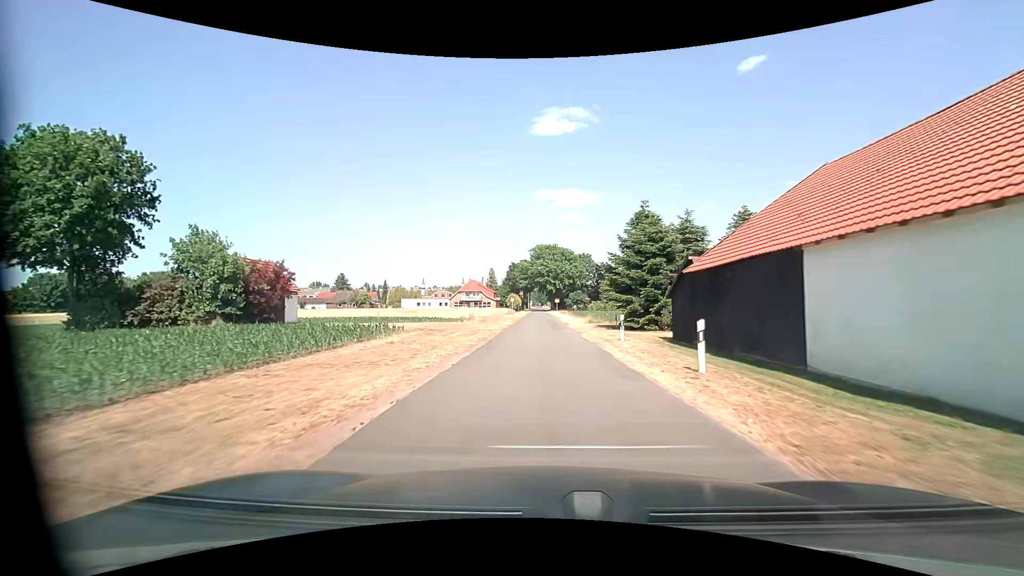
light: Day
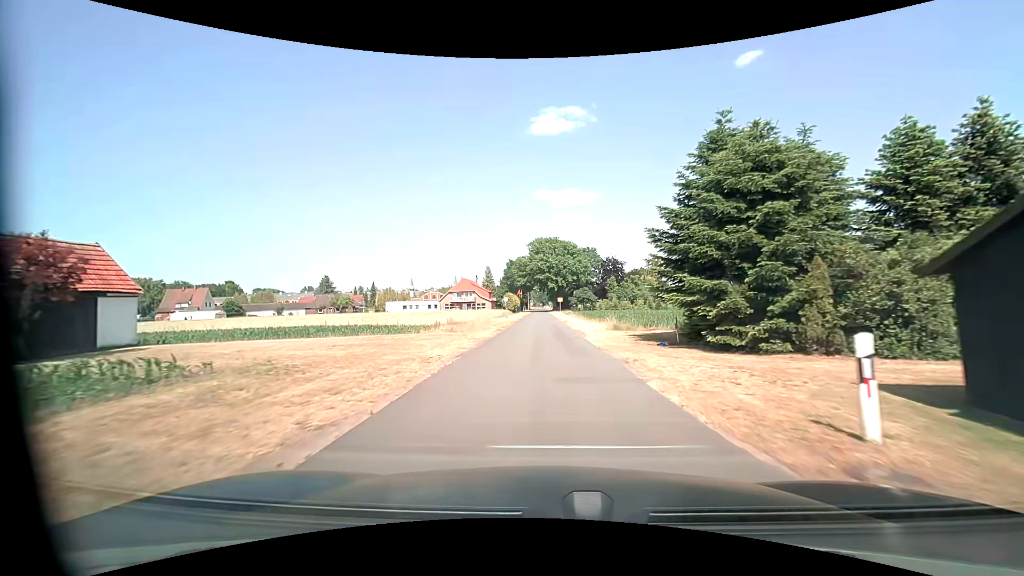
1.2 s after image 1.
(+0.1, +15.4) m; 0°
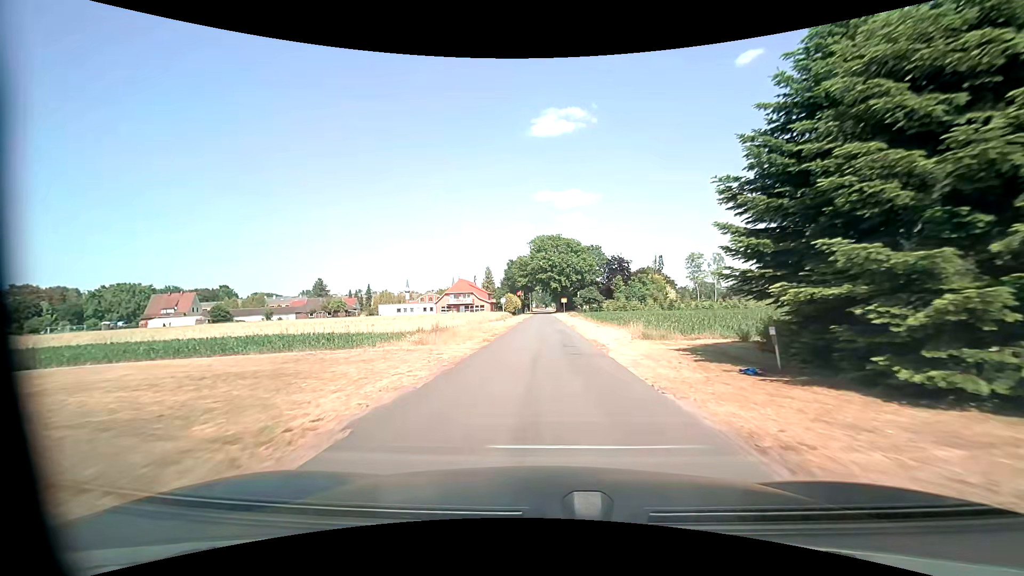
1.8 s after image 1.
(0.0, +7.7) m; 0°
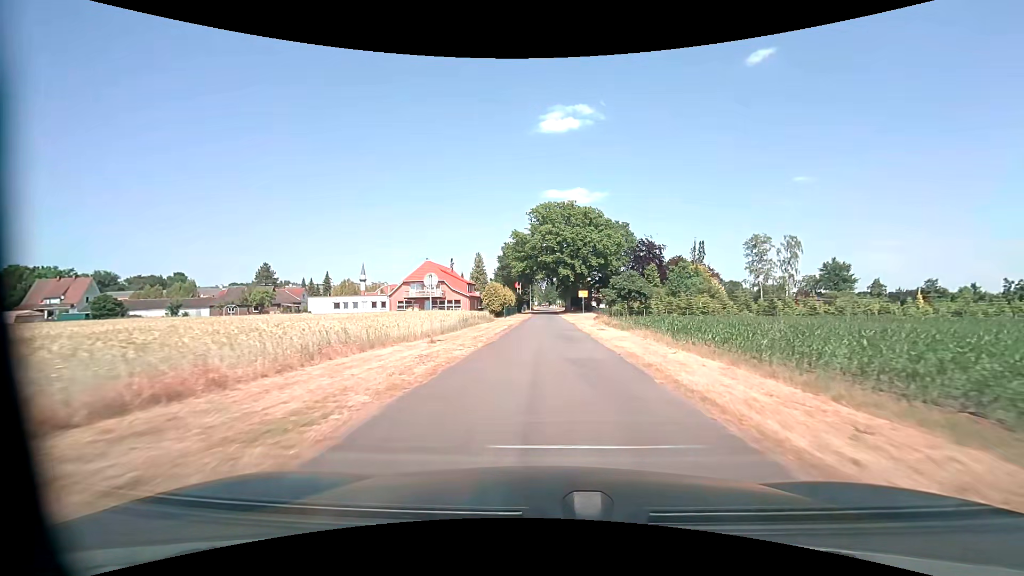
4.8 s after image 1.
(-0.6, +38.6) m; -1°
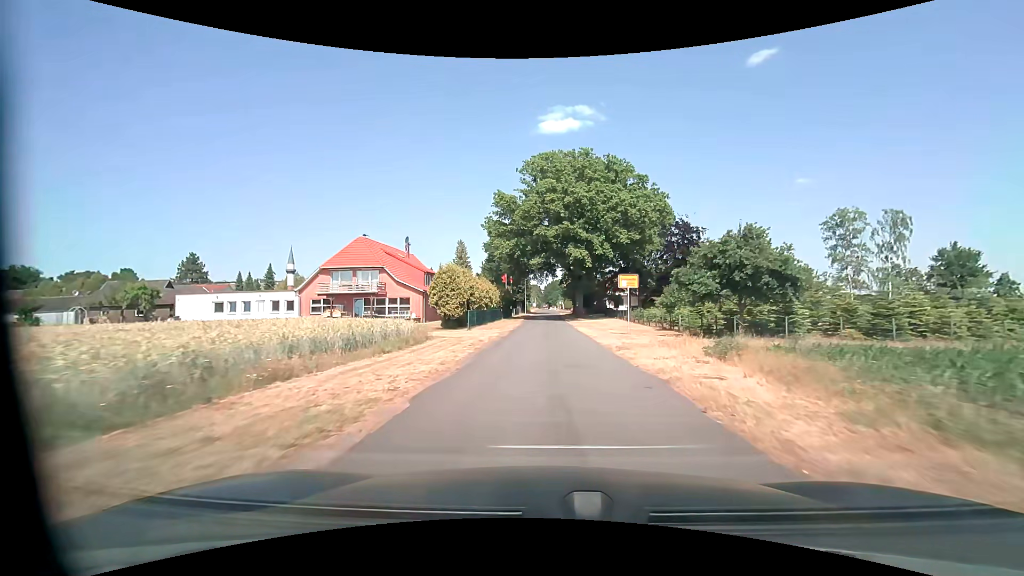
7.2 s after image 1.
(0.0, +30.3) m; 0°
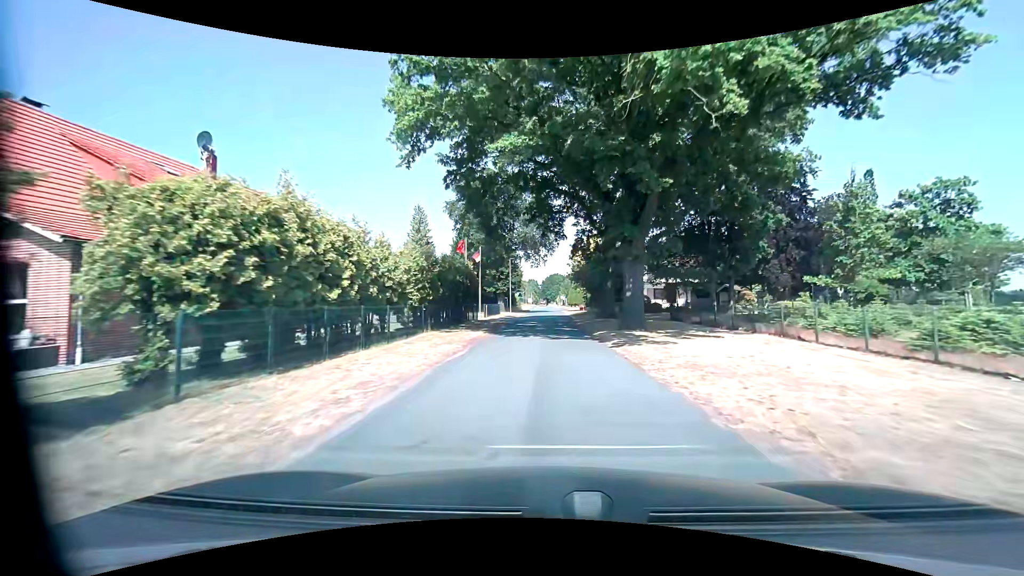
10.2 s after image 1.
(+0.2, +37.6) m; 0°
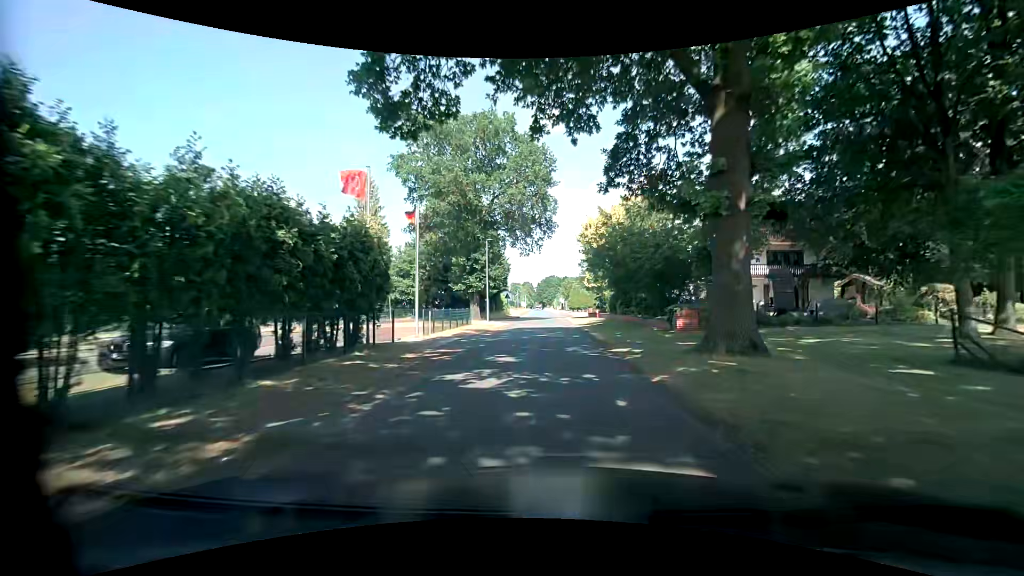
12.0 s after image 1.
(+0.1, +21.9) m; +1°
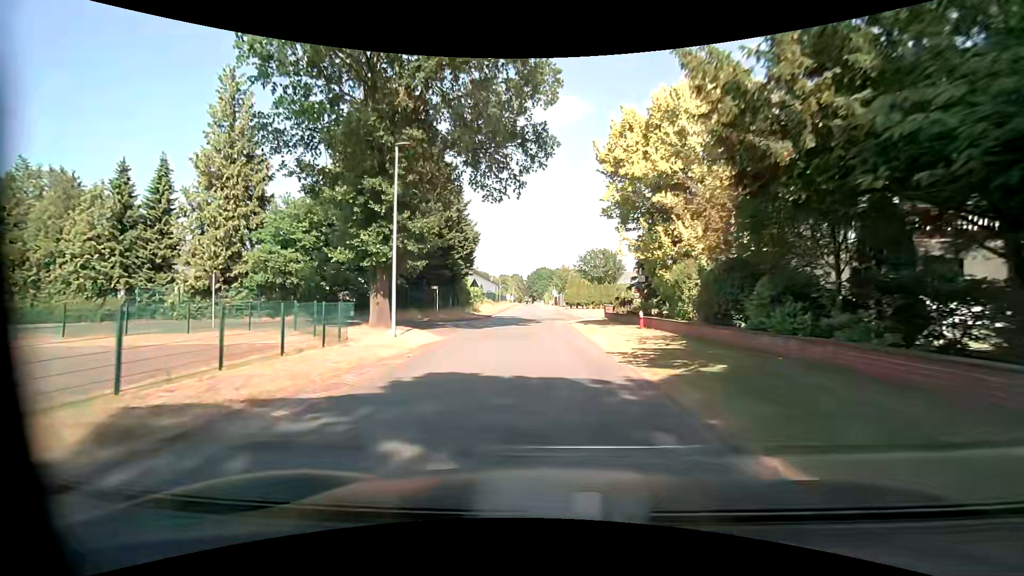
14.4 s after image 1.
(+0.2, +23.8) m; +1°
(0, +10) (0, +20) (-5, +28) (-15, +29) (-25, +28) (-35, +26) (-45, +24) (-55, +22) (-64, +20) (-74, +18) m
